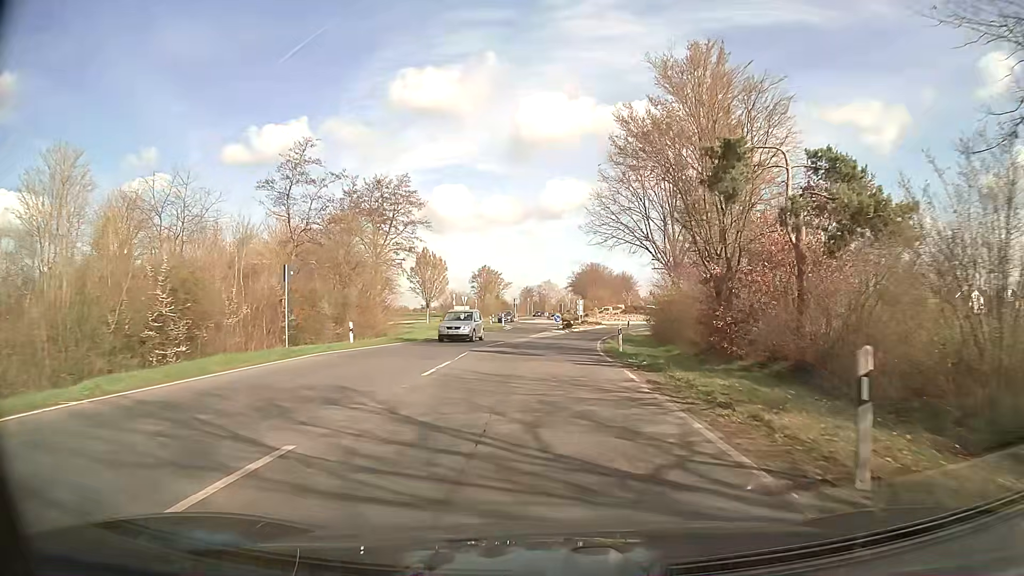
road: secondary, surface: asphalt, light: Day
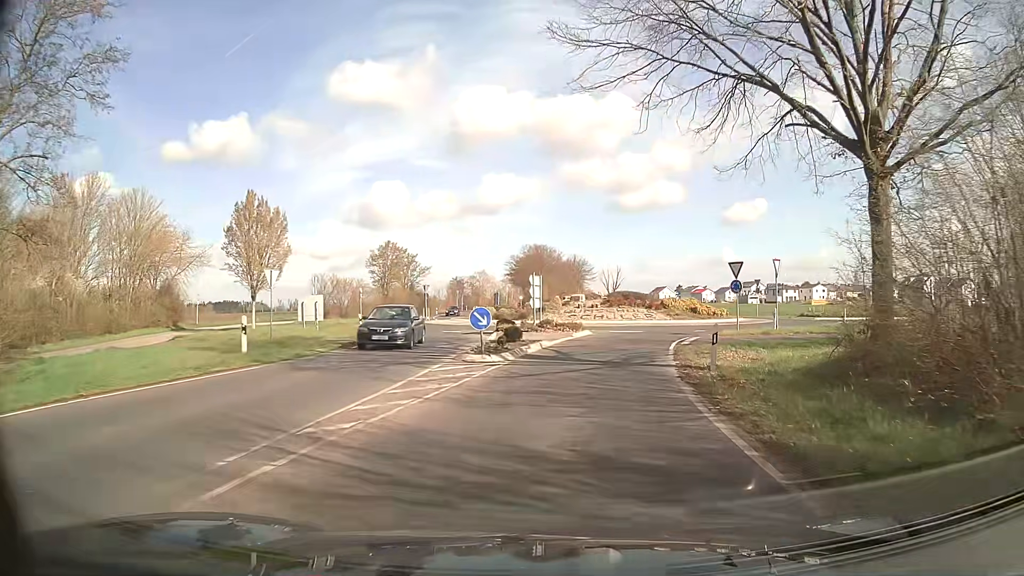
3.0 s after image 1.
(+1.0, +34.4) m; +5°
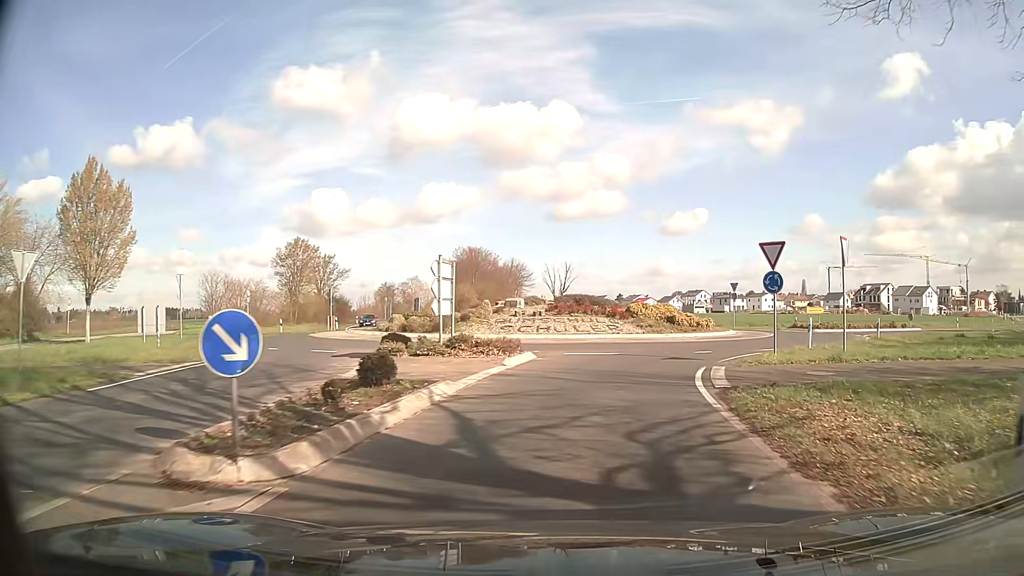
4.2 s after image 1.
(+0.5, +11.6) m; +5°
(+1, +10) (+3, +20) (+9, +28) (+15, +36) (+23, +42) (+31, +47) (+41, +51) (+49, +56) (+58, +61) (+66, +67) m
